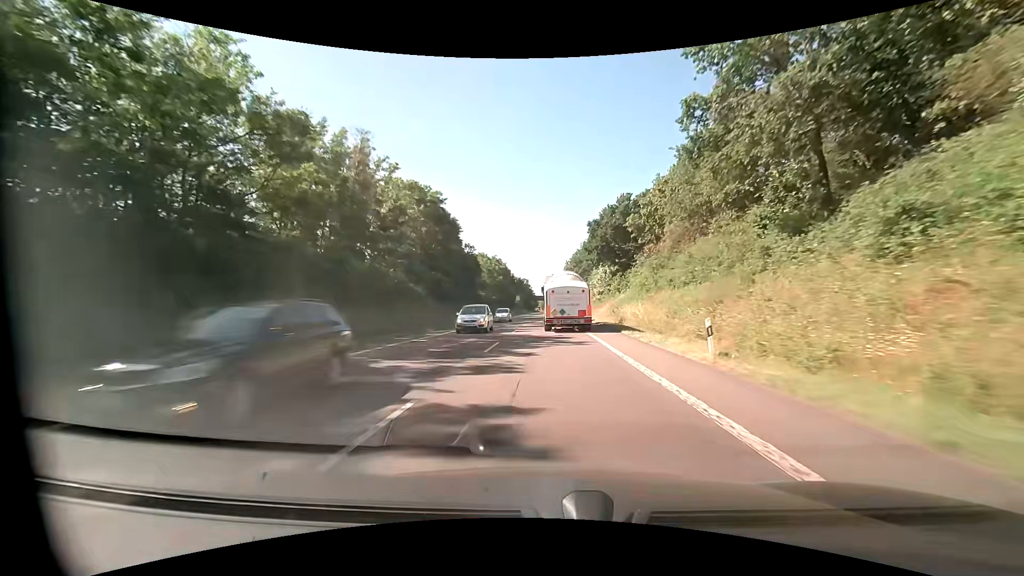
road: primary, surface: asphalt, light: Day
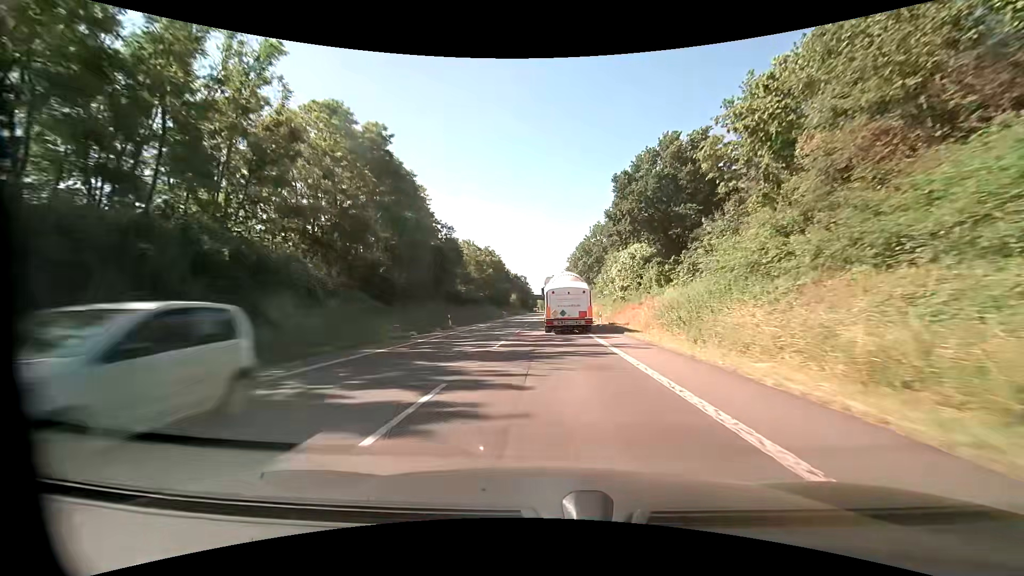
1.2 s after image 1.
(0.0, +22.2) m; 0°
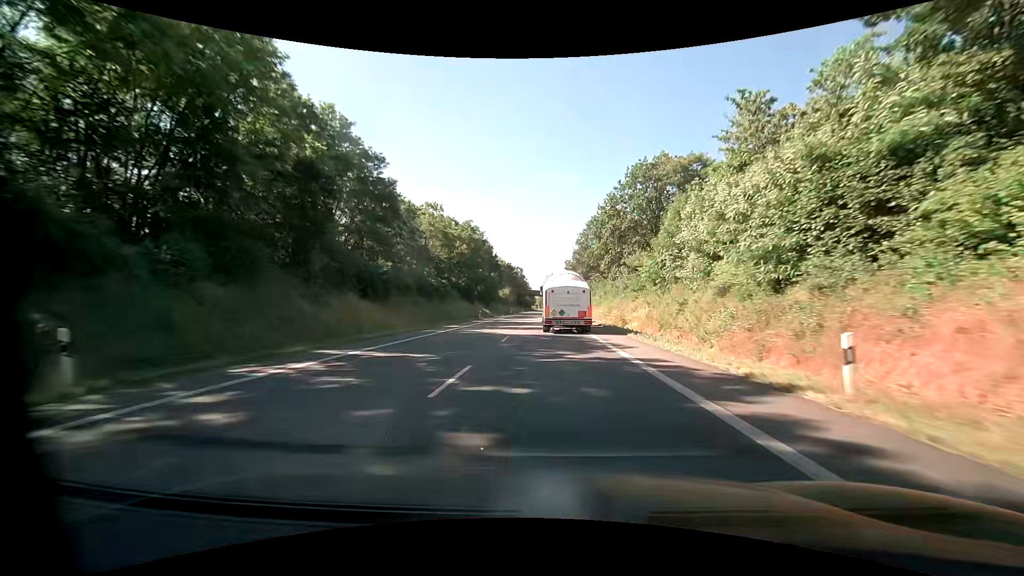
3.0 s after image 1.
(-0.1, +33.4) m; 0°
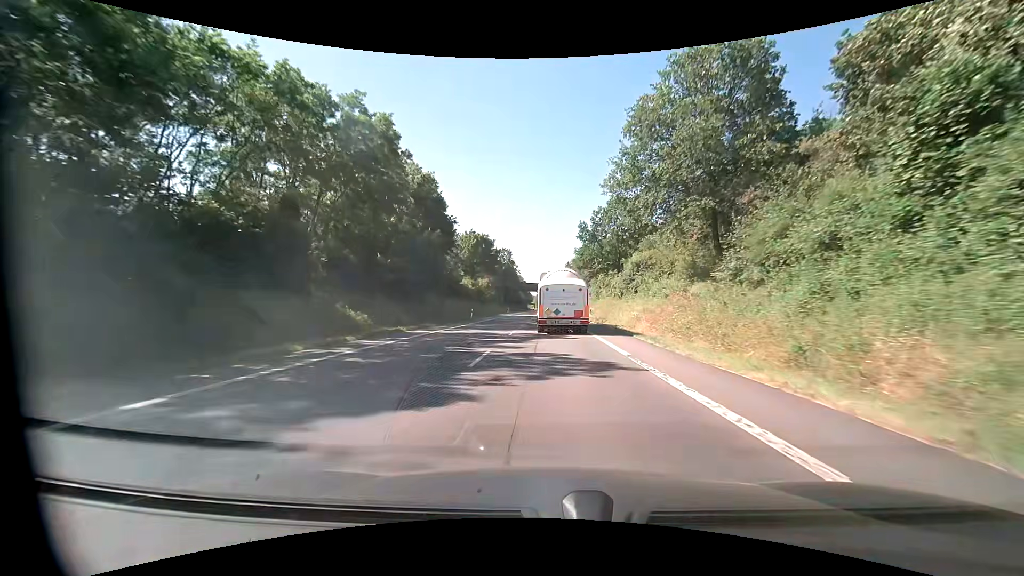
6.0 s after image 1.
(+0.2, +56.2) m; +1°
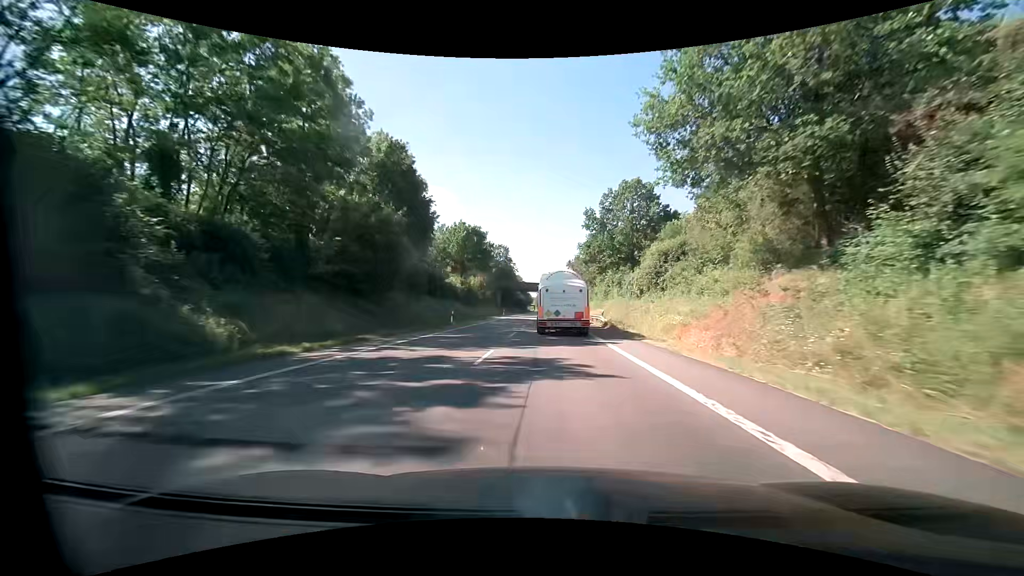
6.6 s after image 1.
(-0.1, +11.3) m; -1°
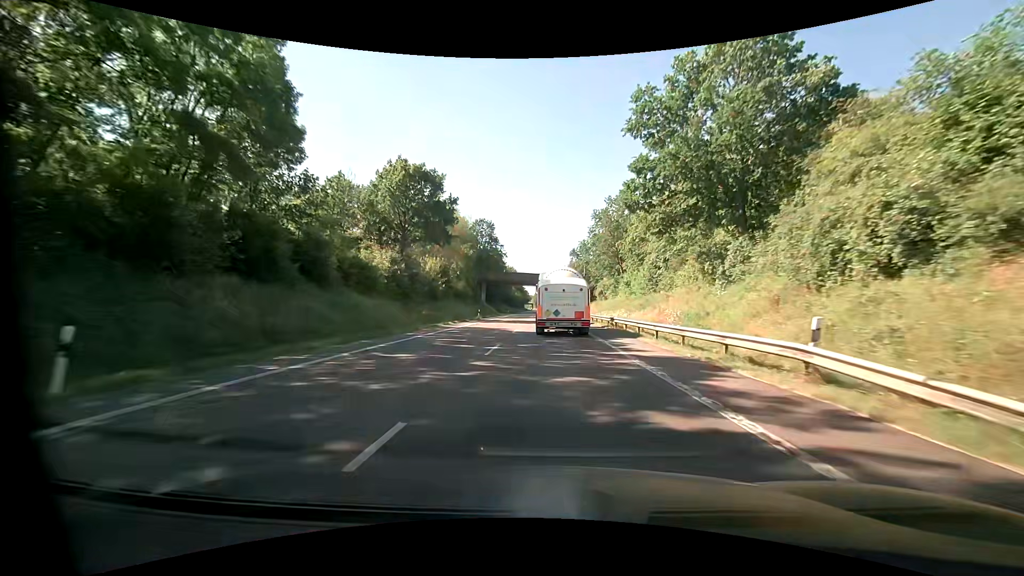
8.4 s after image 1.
(0.0, +33.5) m; 0°
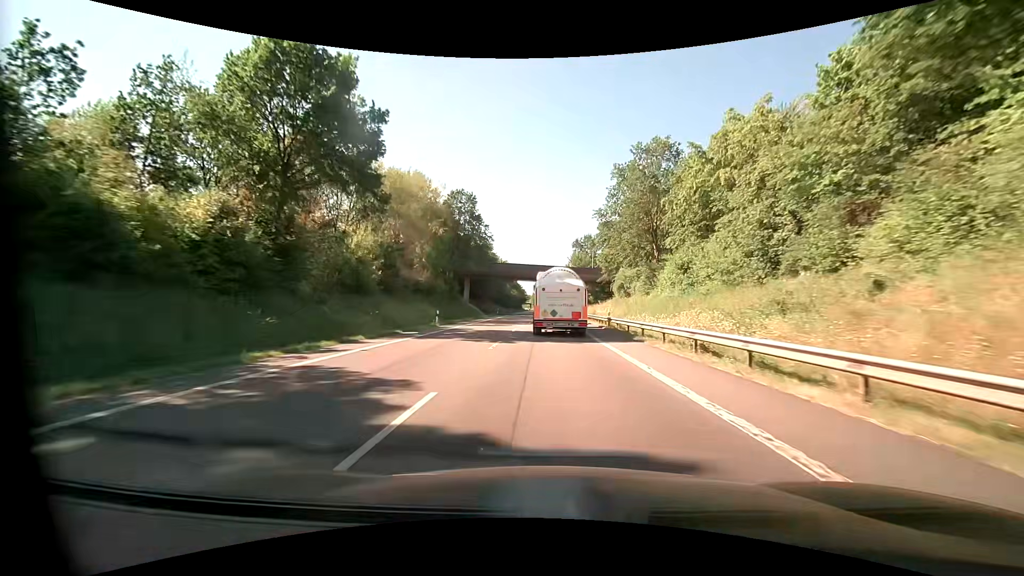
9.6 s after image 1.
(+0.1, +21.9) m; 0°
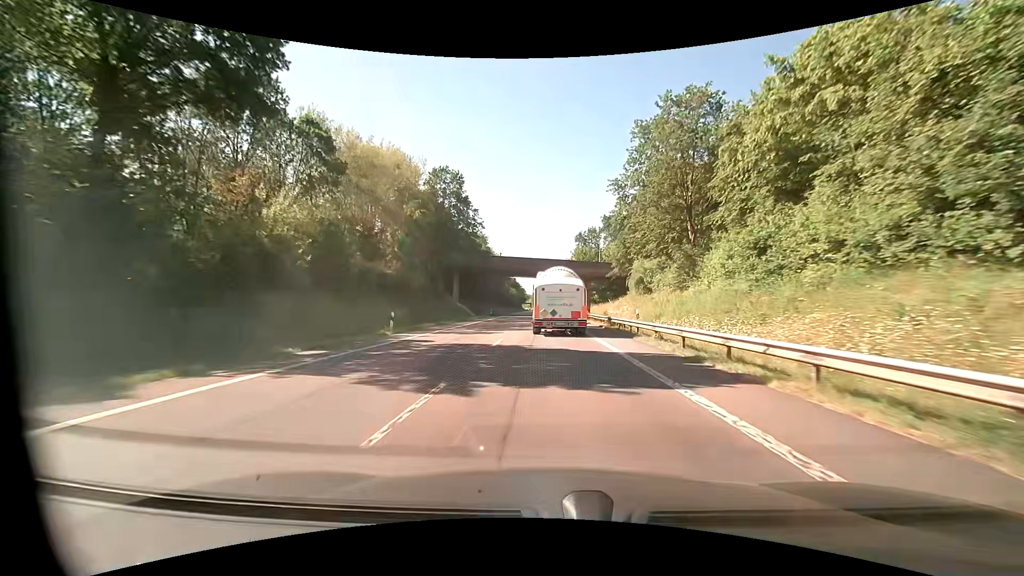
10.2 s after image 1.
(0.0, +10.9) m; 0°
(0, +10) (0, +20) (0, +30) (0, +40) (0, +50) (0, +60) (0, +70) (0, +80) (0, +90) (0, +100) m
